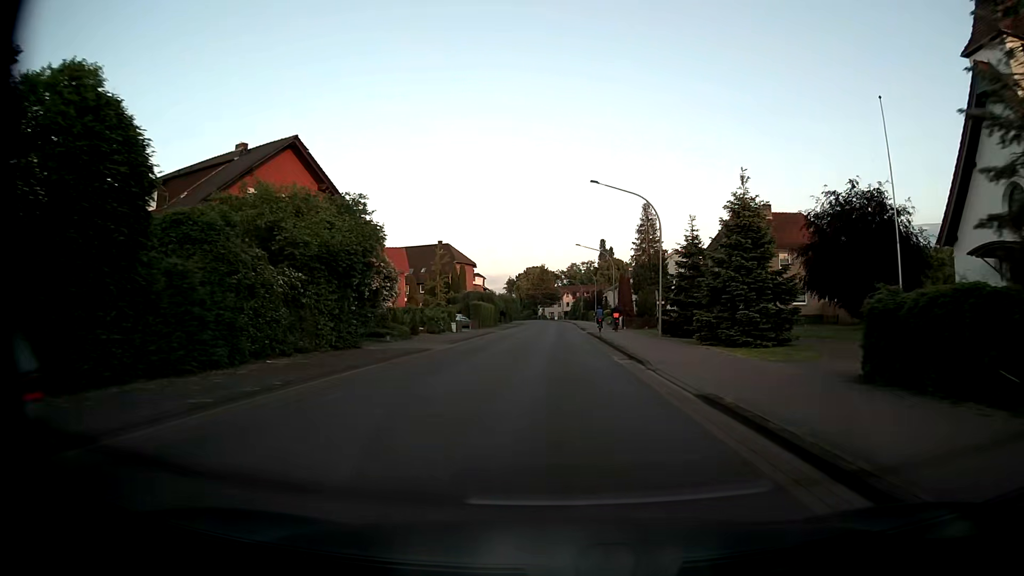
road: tertiary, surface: asphalt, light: Day
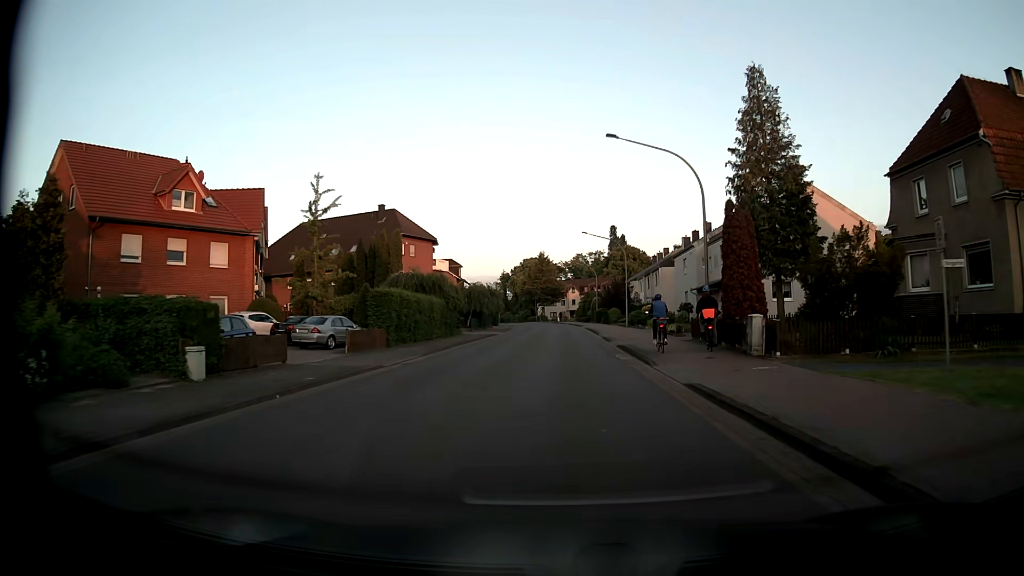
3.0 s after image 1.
(-0.1, +39.7) m; 0°
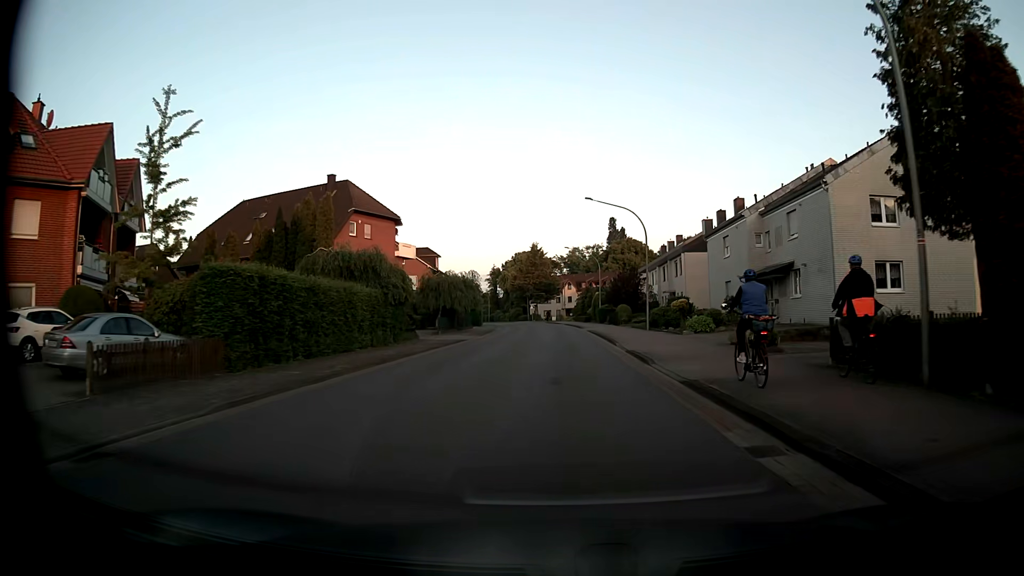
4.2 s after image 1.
(+0.1, +15.9) m; 0°
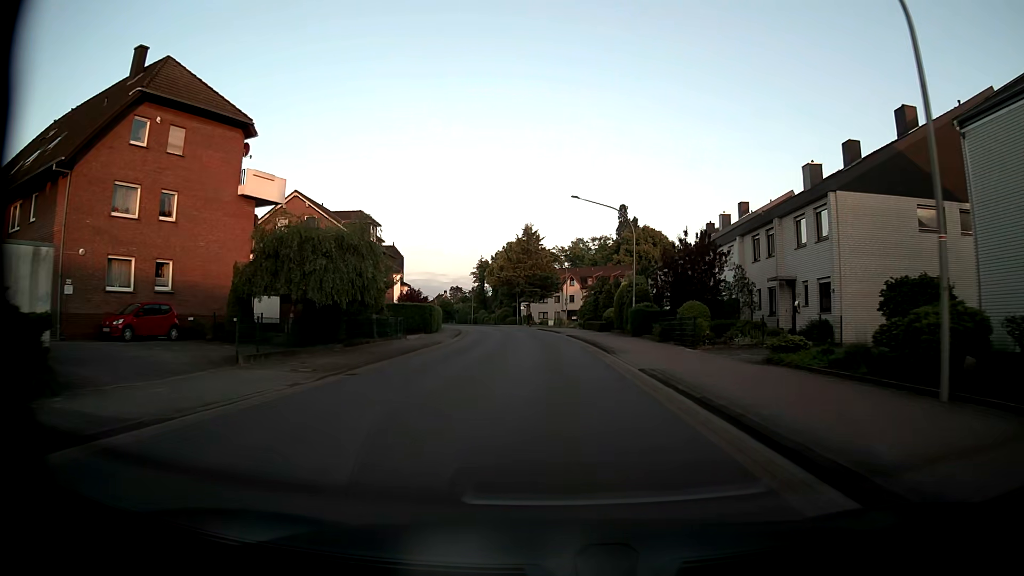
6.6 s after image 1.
(0.0, +31.7) m; 0°
(0, +10) (0, +20) (0, +30) (-1, +40) (-1, +50) (-2, +60) (-4, +70) (-6, +80) (-8, +89) (-10, +99) m
